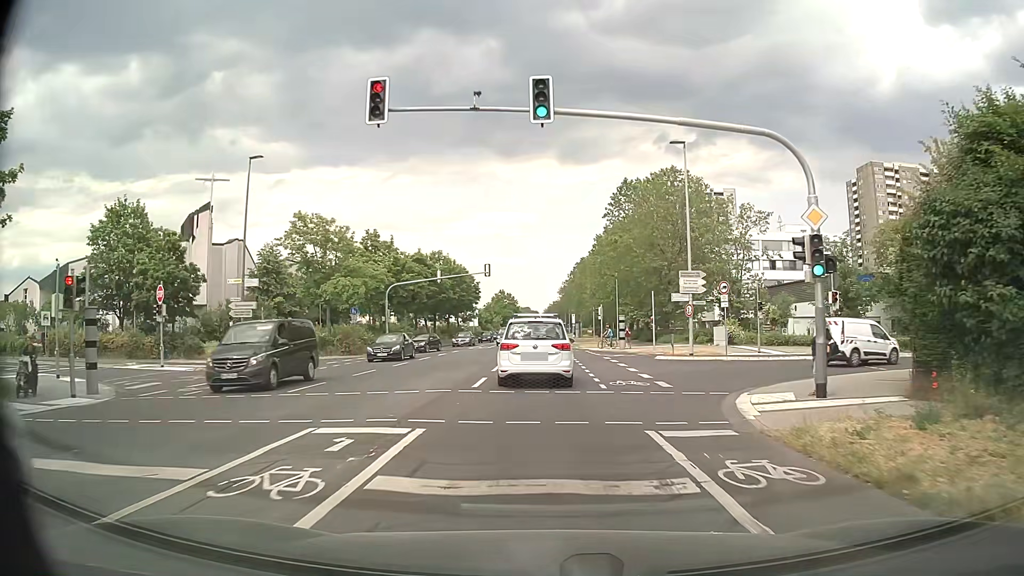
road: secondary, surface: asphalt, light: Day
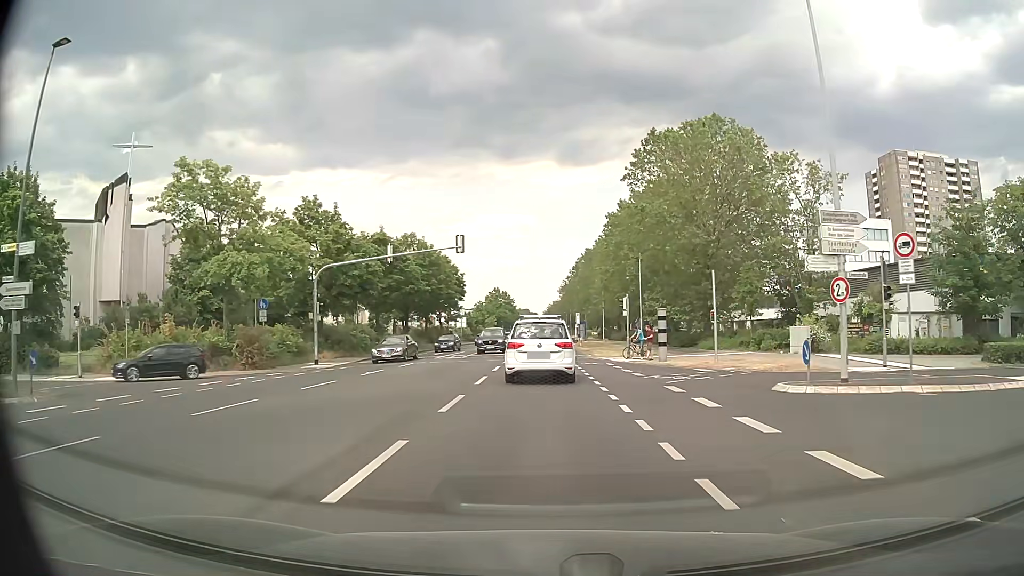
(0.0, +16.9) m; 0°
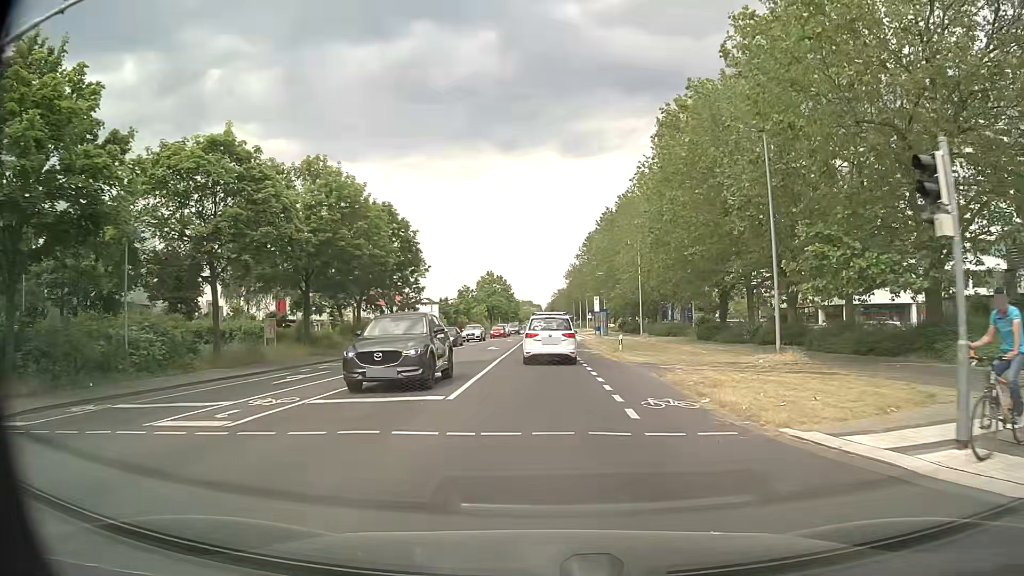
(+0.1, +29.5) m; 0°
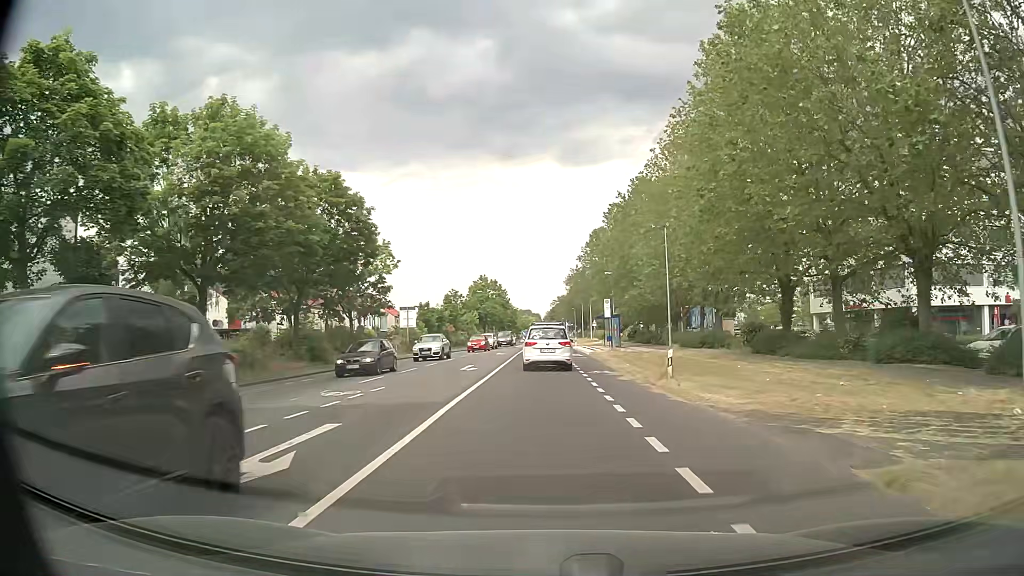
(0.0, +12.4) m; 0°
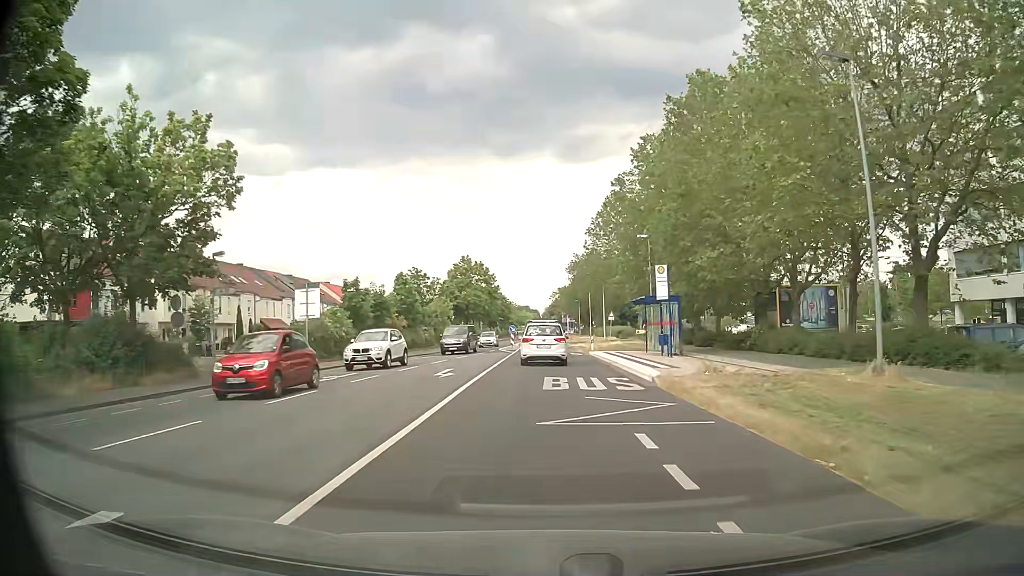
(+0.1, +26.0) m; +1°
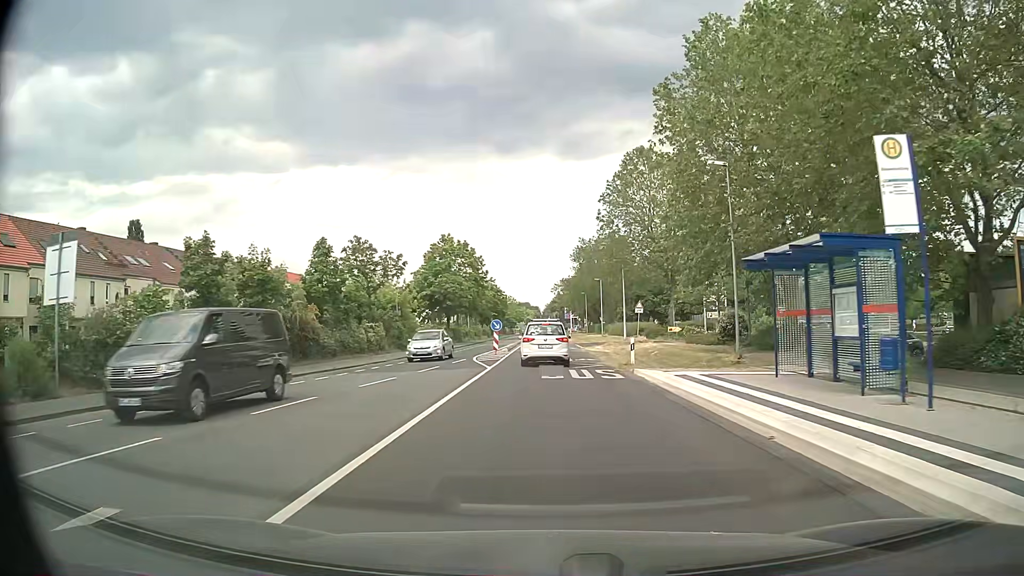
(-0.1, +20.1) m; 0°
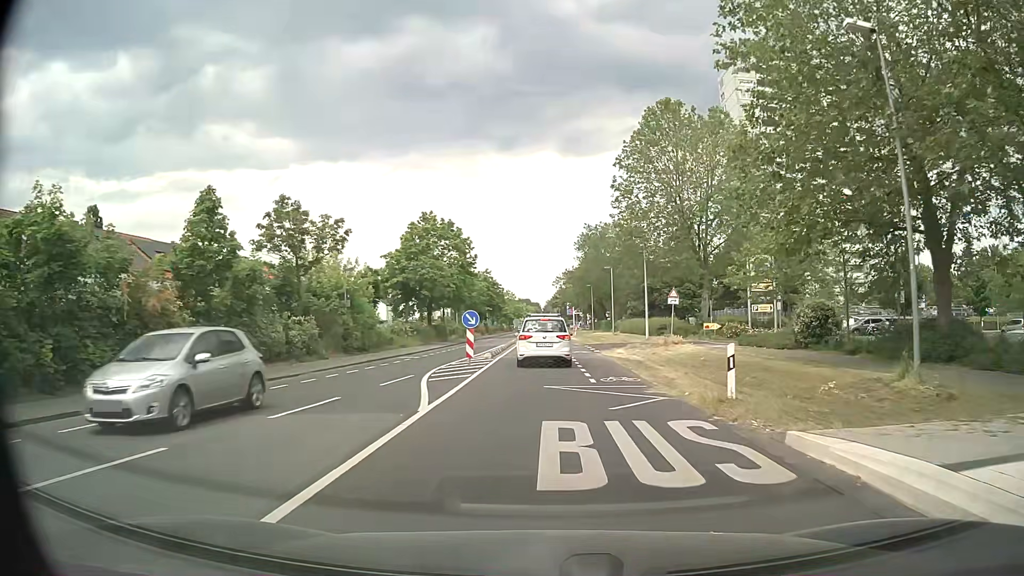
(-0.1, +13.1) m; 0°
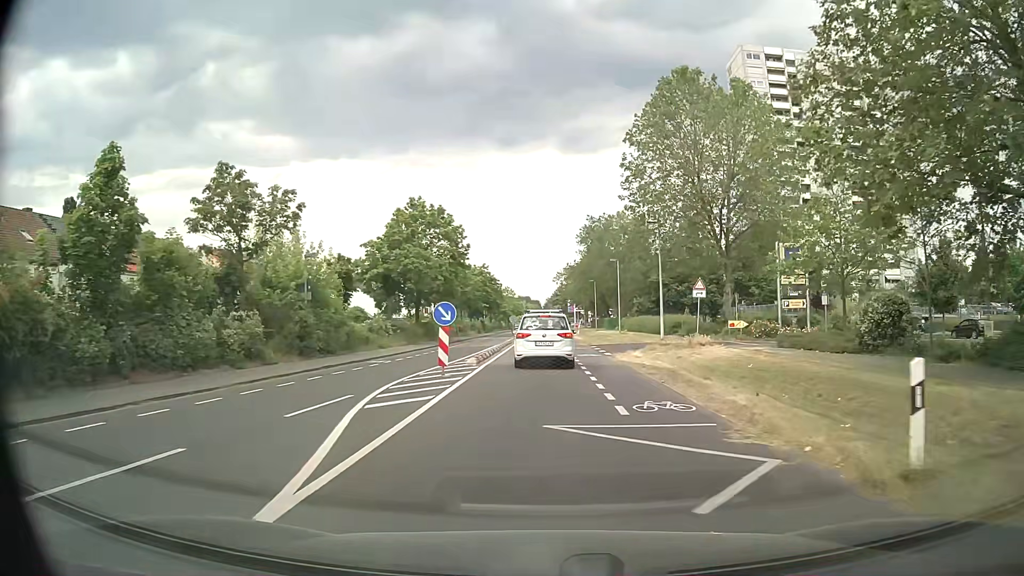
(0.0, +6.2) m; -1°
(0, +10) (0, +20) (0, +30) (0, +40) (0, +50) (0, +60) (0, +70) (0, +80) (0, +90) (0, +100) m
